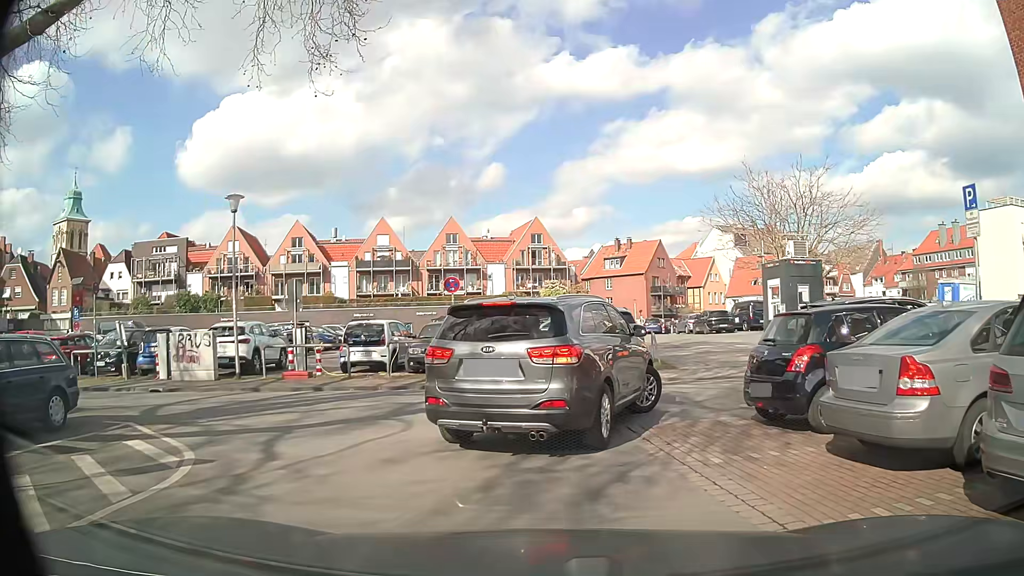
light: Day
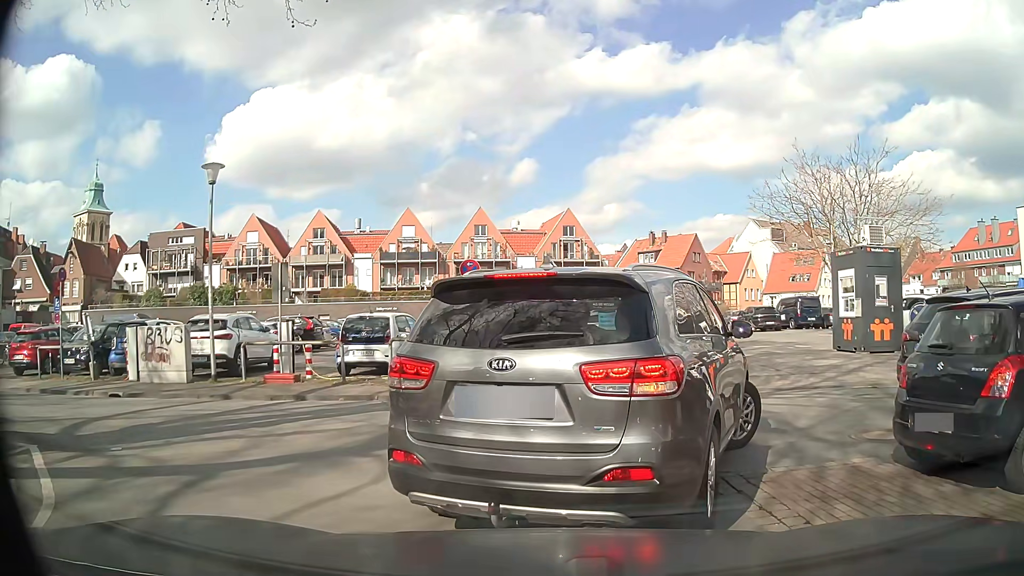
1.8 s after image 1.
(-0.1, +3.1) m; -5°
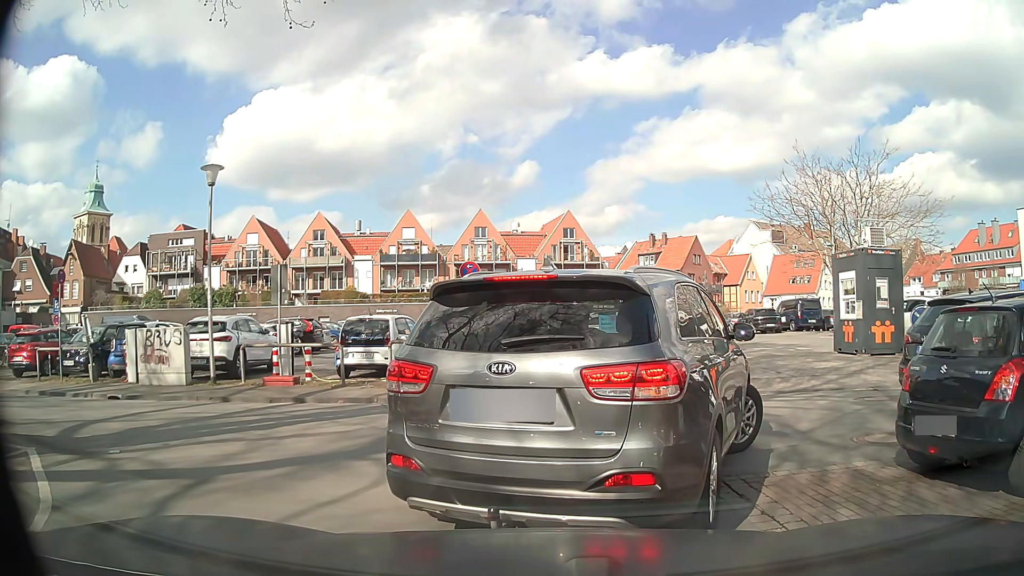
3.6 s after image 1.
(0.0, +0.2) m; 0°
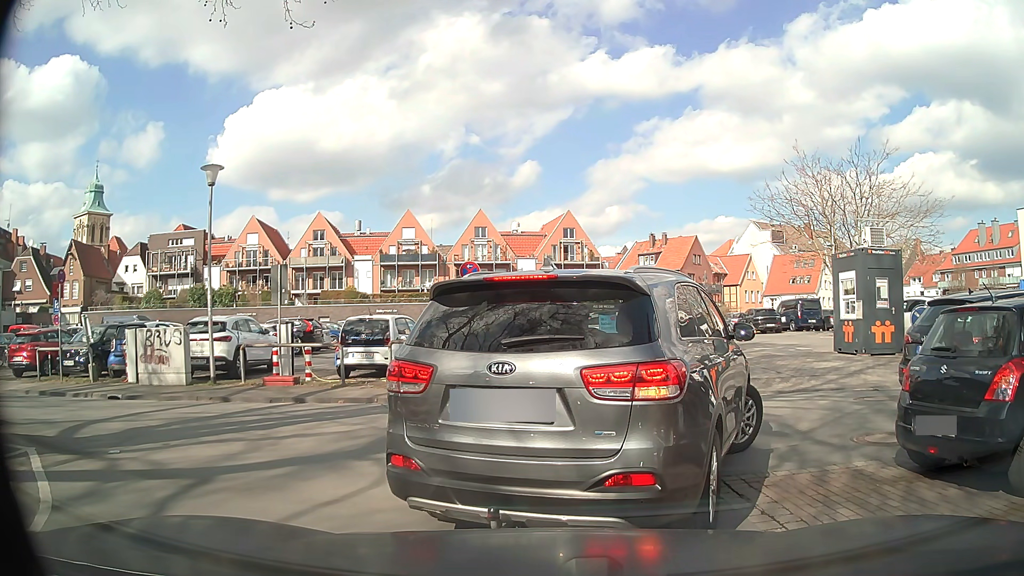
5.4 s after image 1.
(0.0, 0.0) m; 0°
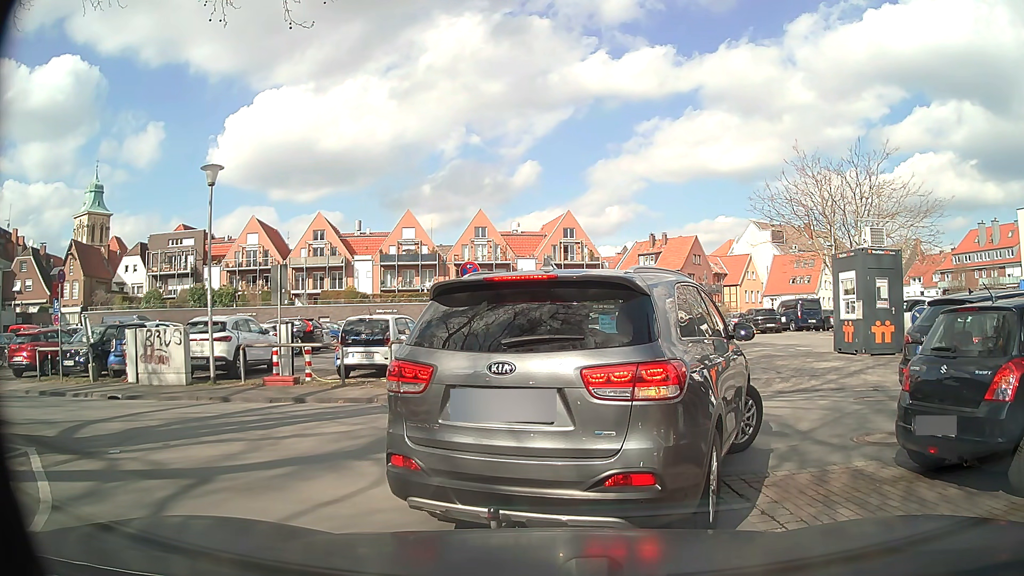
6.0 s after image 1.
(0.0, 0.0) m; 0°
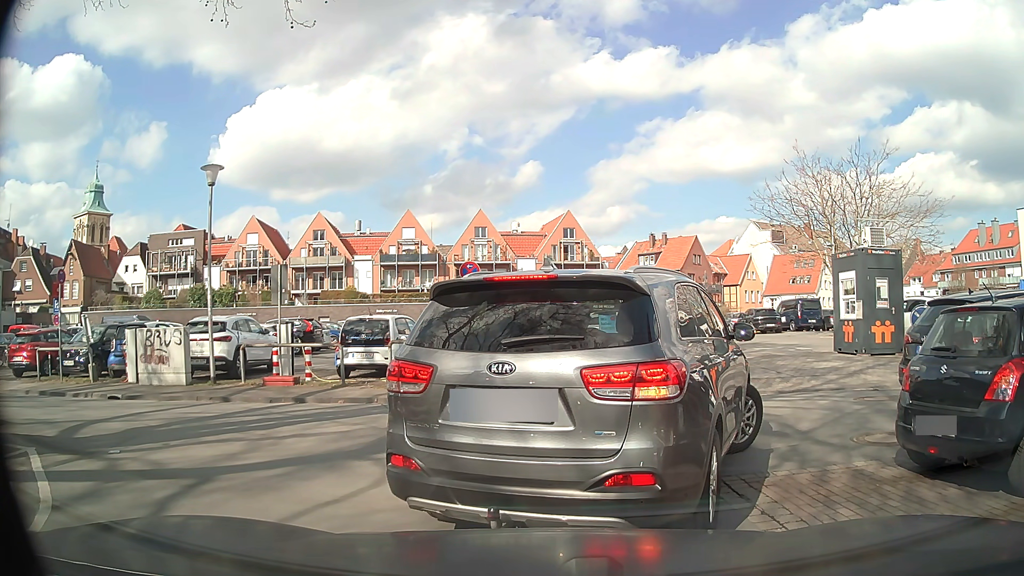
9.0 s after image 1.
(0.0, 0.0) m; 0°
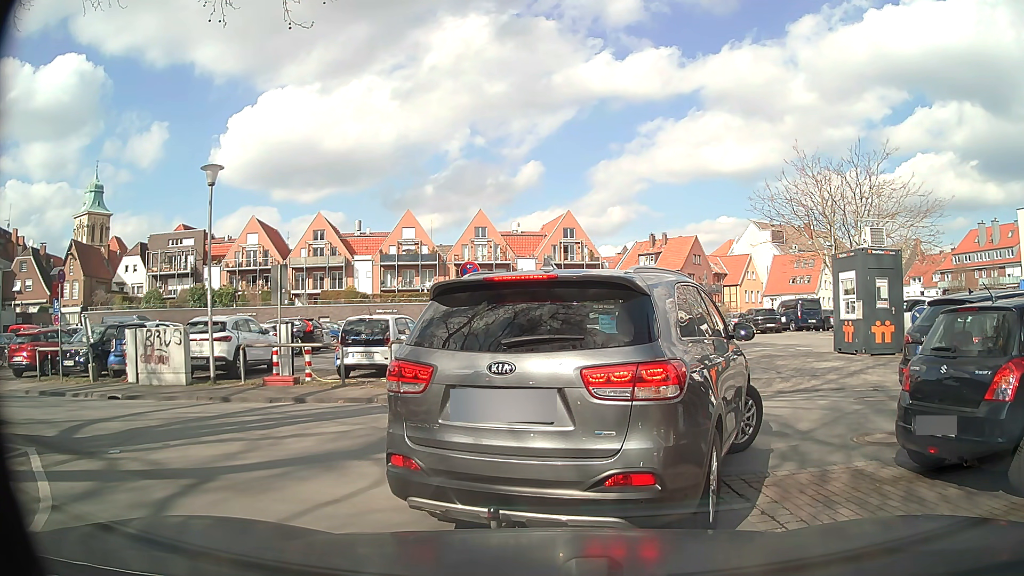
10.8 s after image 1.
(0.0, 0.0) m; 0°
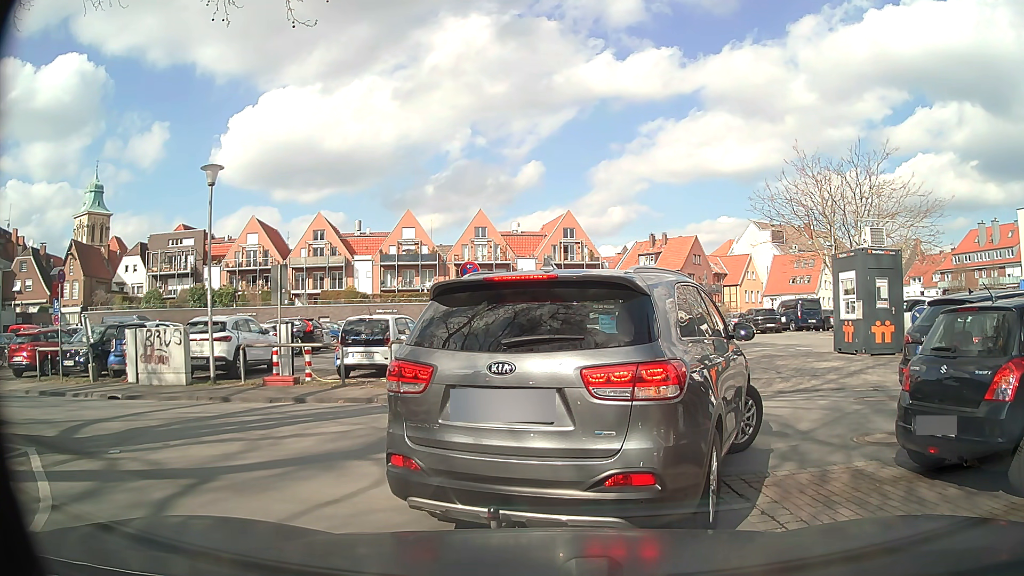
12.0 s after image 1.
(0.0, 0.0) m; 0°
